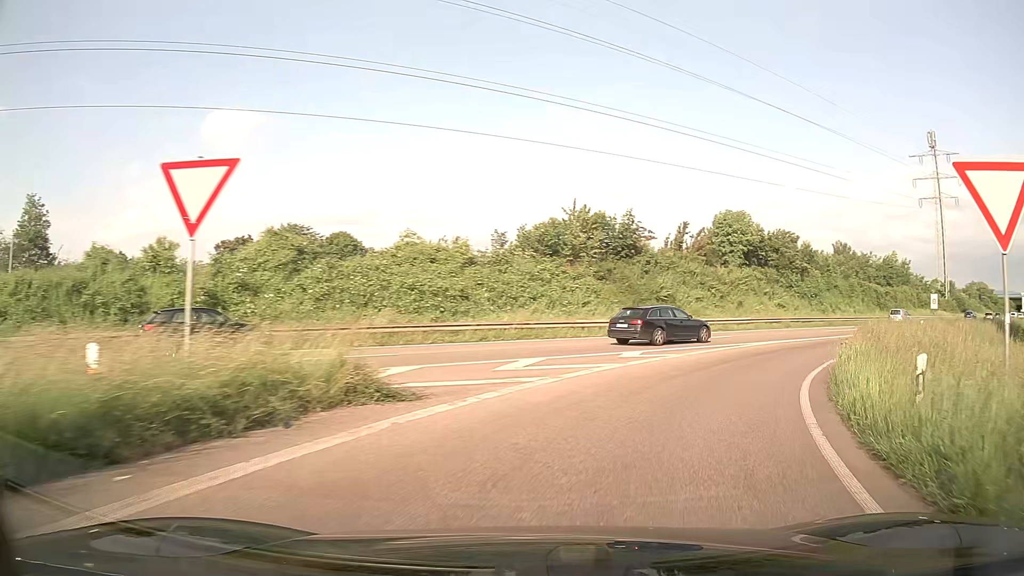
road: trunk_link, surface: asphalt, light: Day
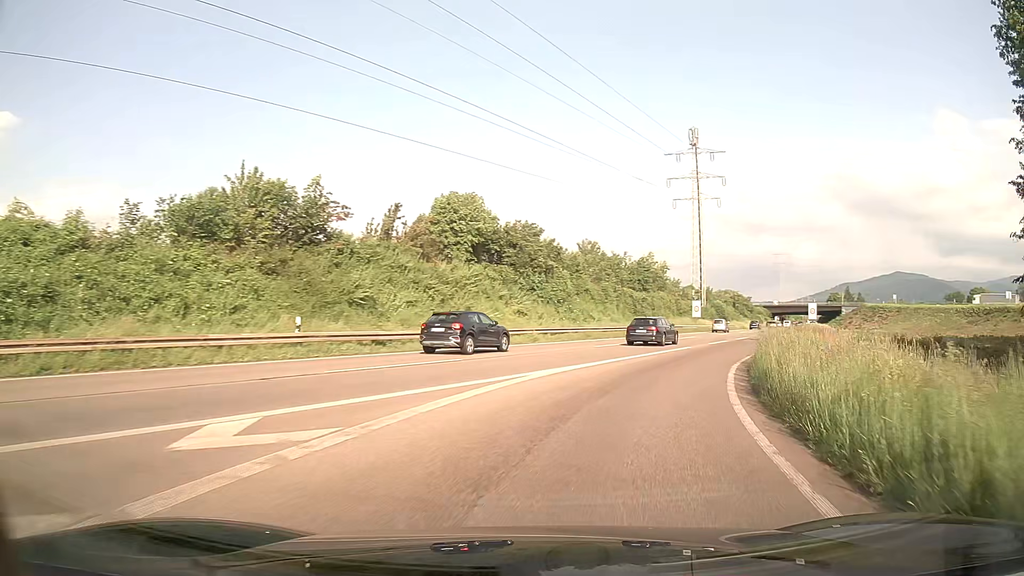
(+2.8, +12.6) m; +24°
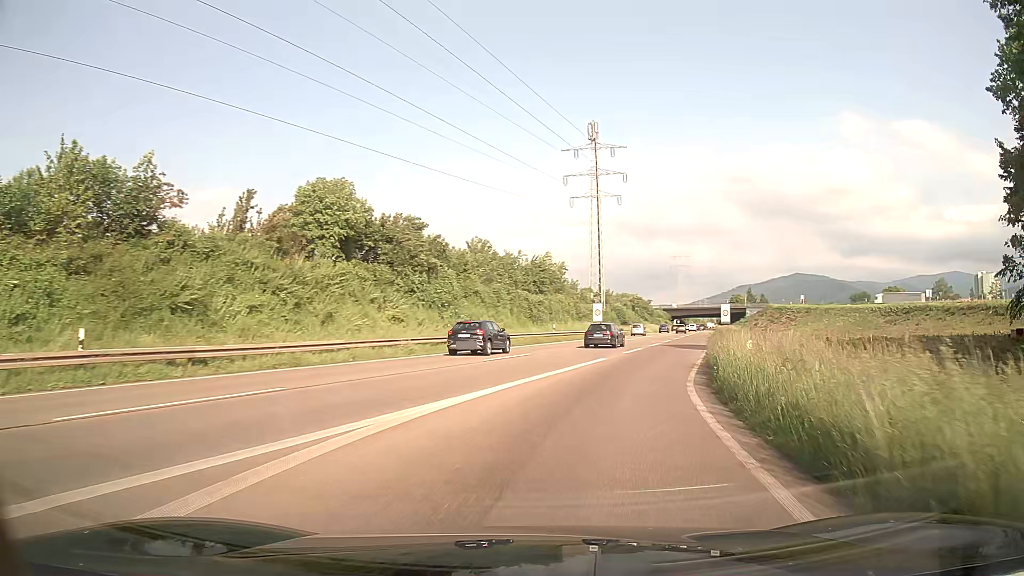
(+0.6, +6.8) m; +9°
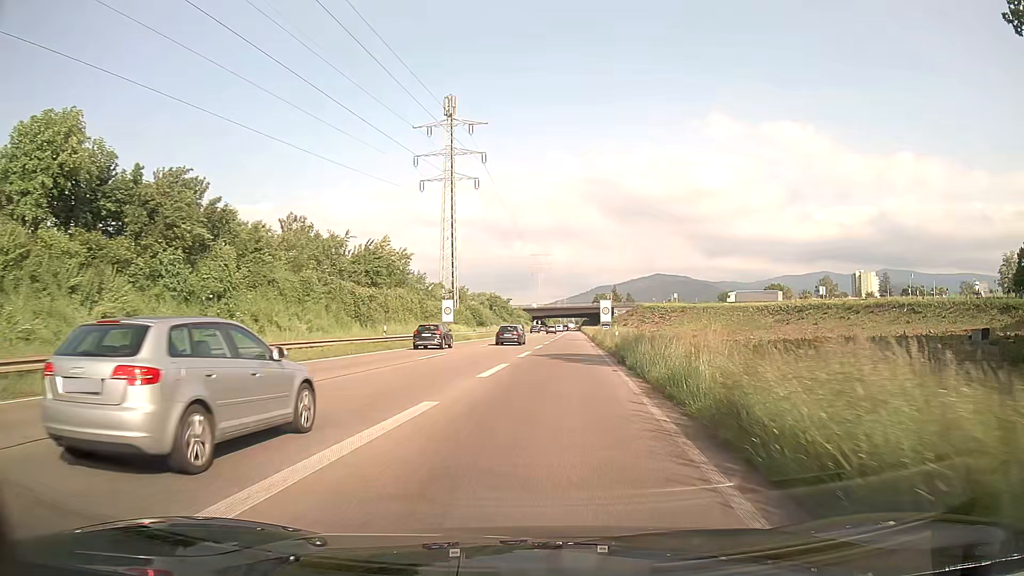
(+1.9, +14.7) m; +12°
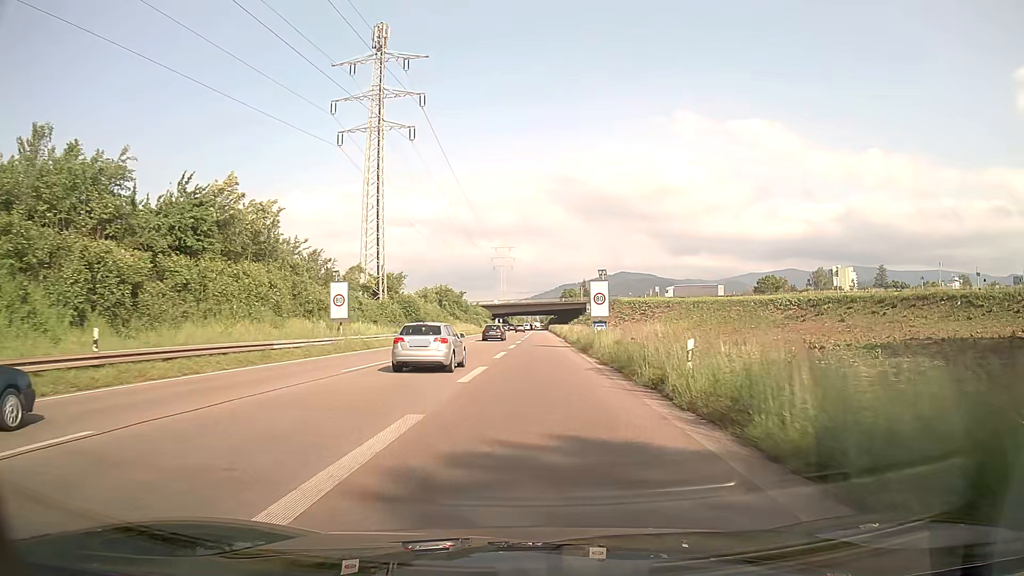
(+1.1, +26.2) m; +3°
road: trunk
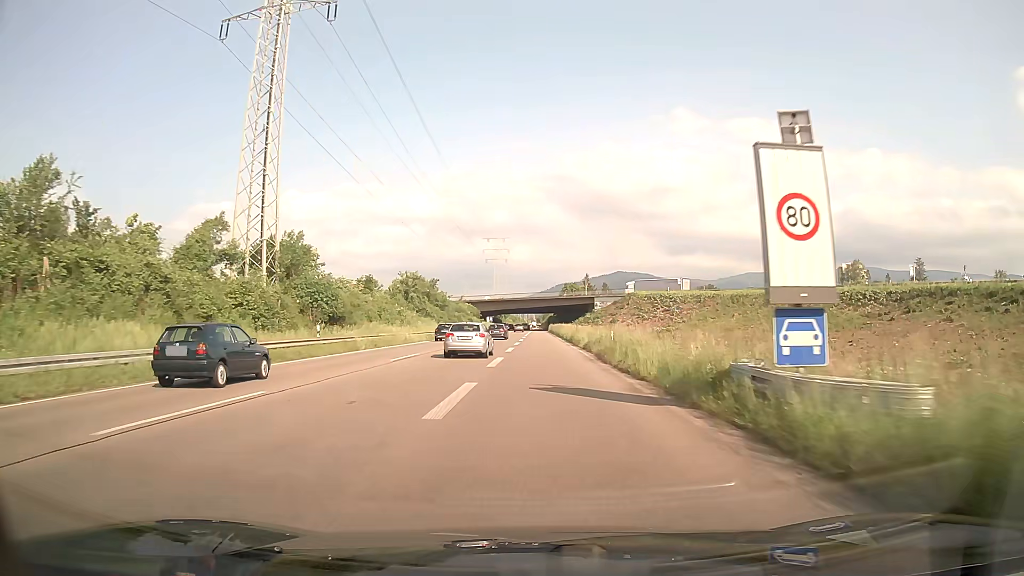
(+0.1, +31.0) m; 0°
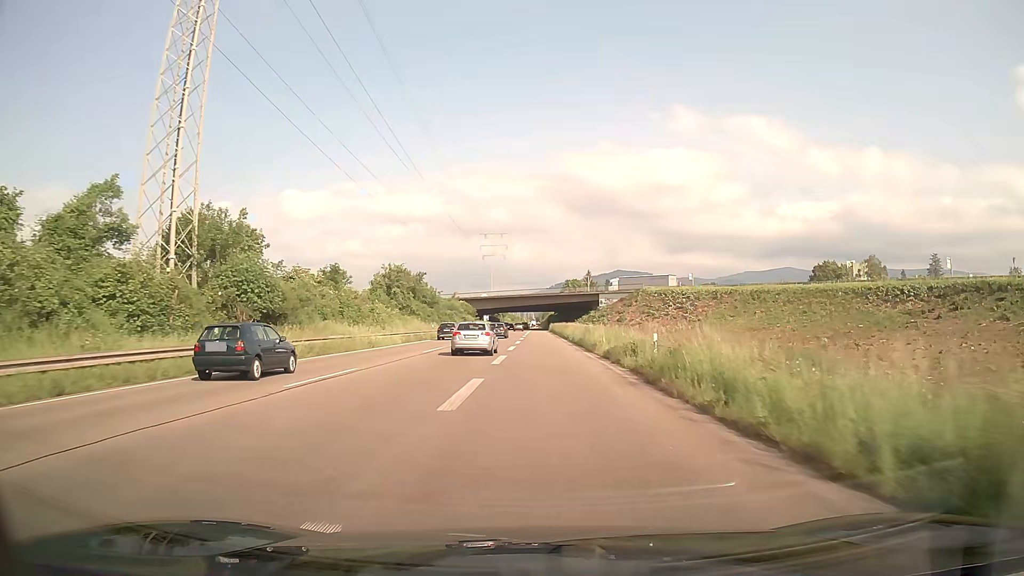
(0.0, +11.2) m; 0°
